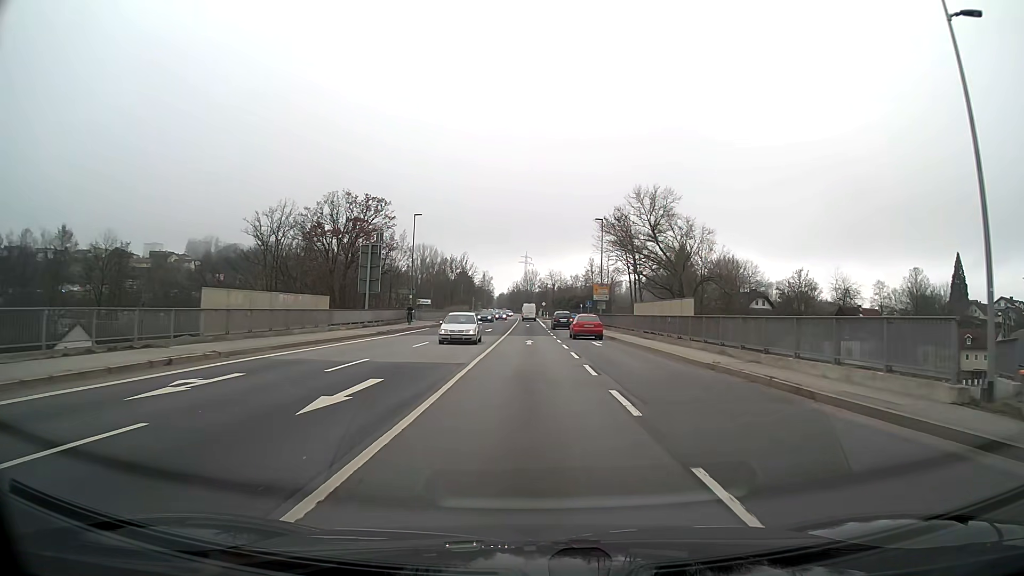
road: primary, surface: asphalt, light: Day
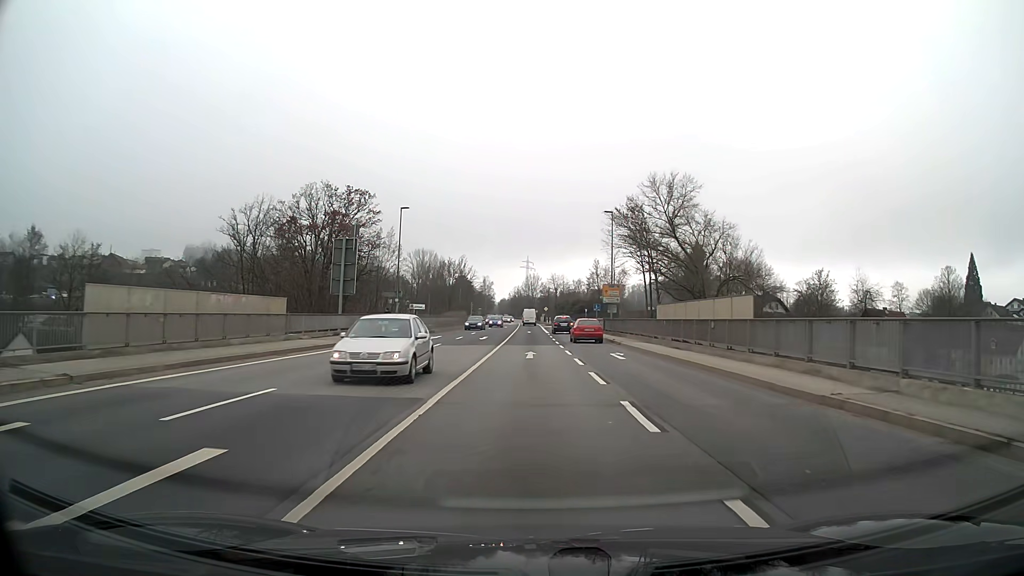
(0.0, +7.6) m; 0°
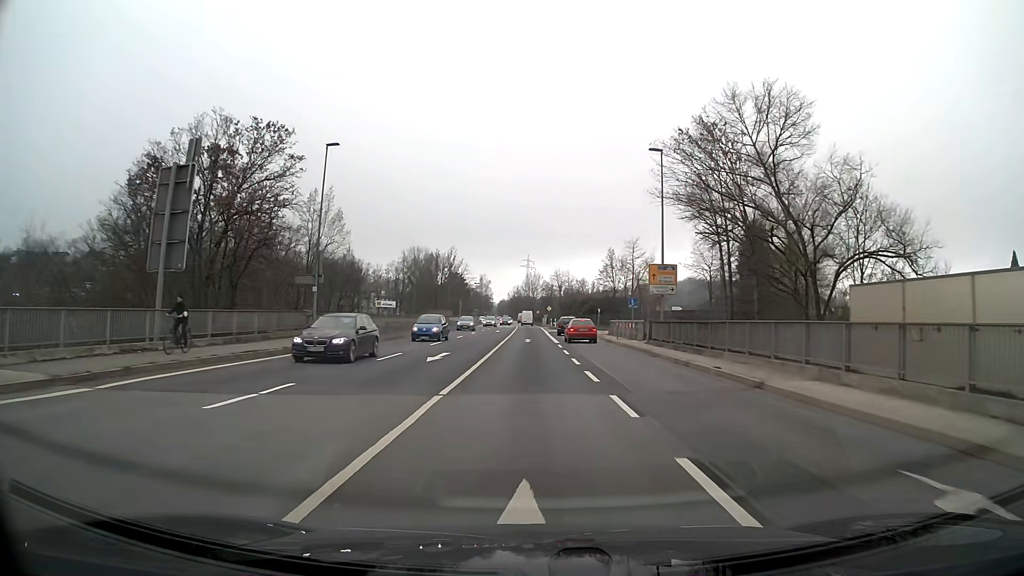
(0.0, +22.6) m; 0°
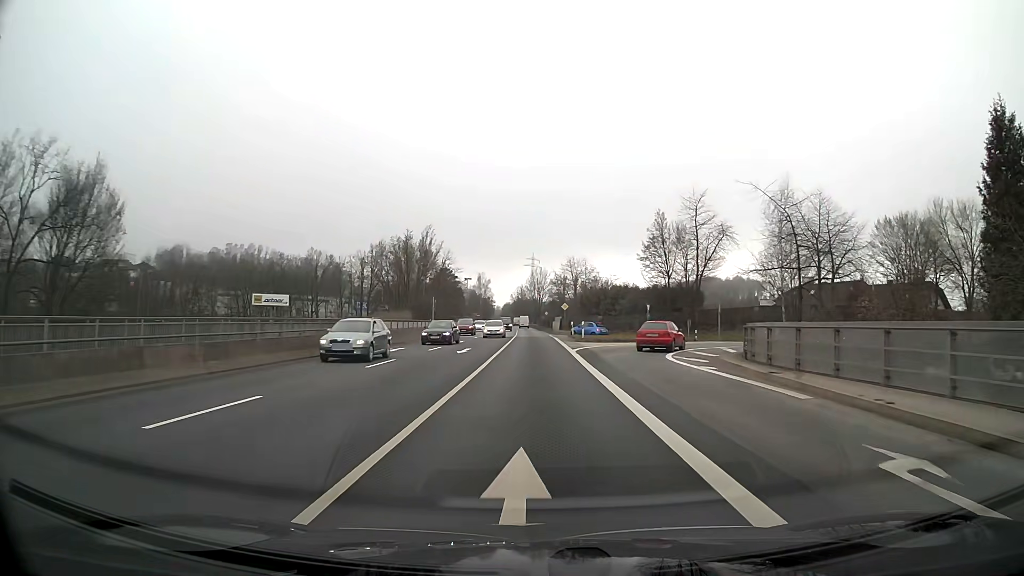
(-0.2, +37.7) m; 0°
